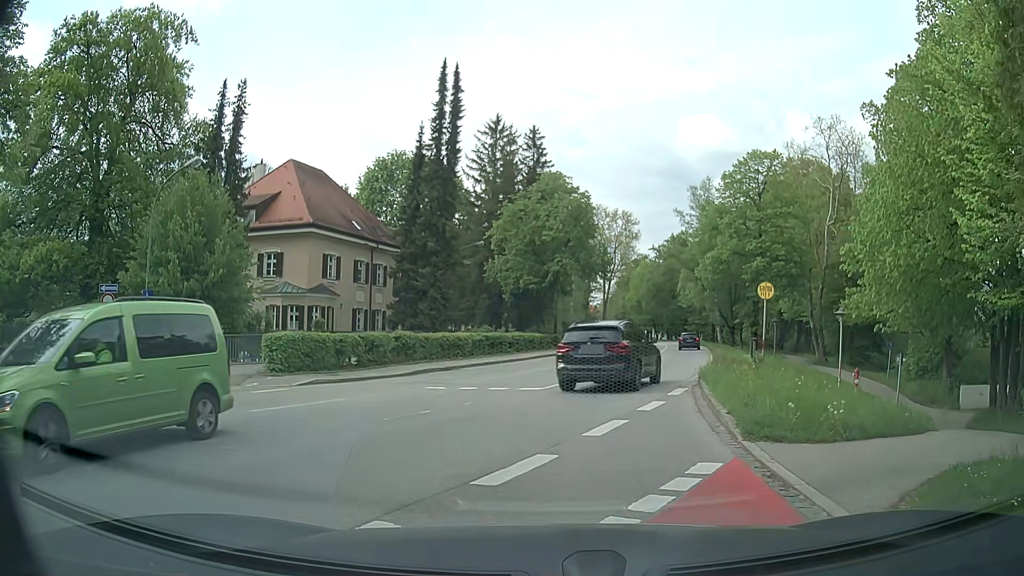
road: residential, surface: paved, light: Day
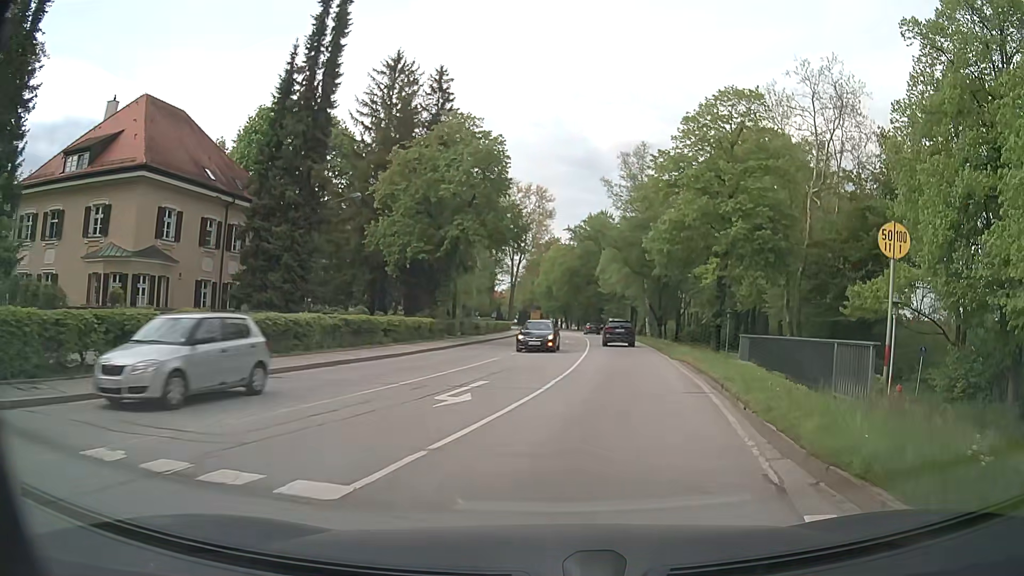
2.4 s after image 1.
(+0.1, +12.5) m; +6°
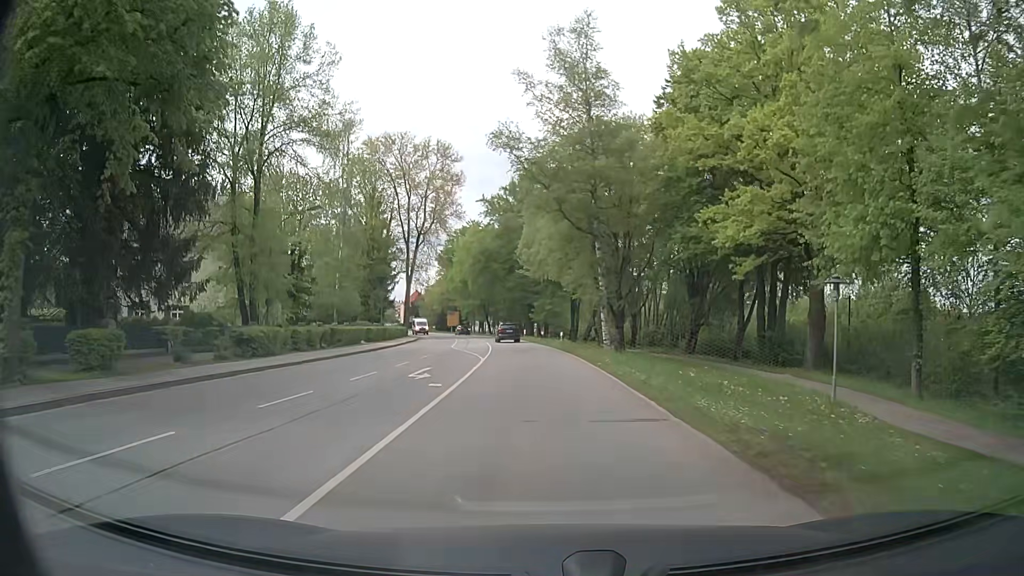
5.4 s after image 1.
(+3.6, +30.4) m; +5°
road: secondary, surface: asphalt
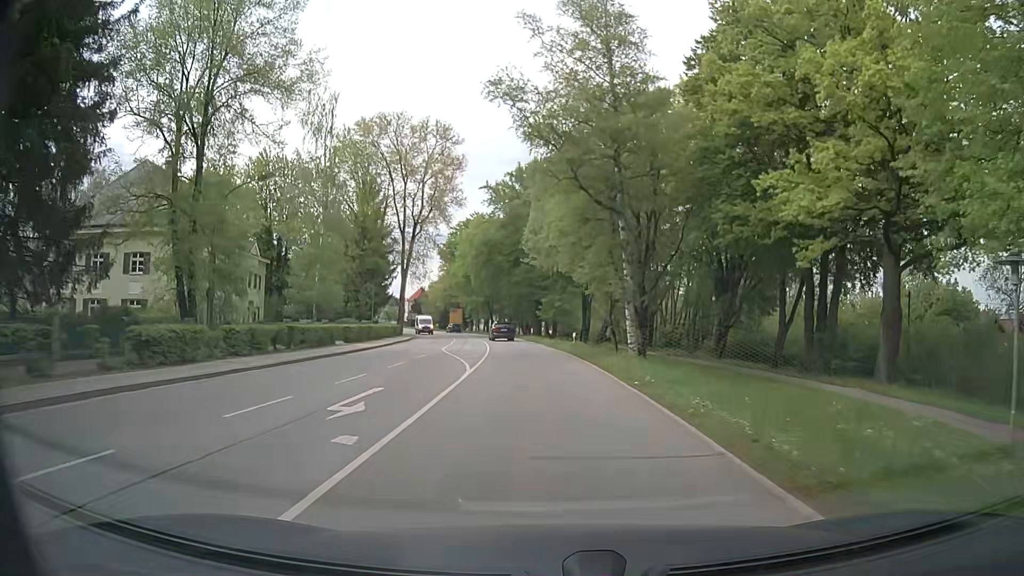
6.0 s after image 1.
(0.0, +7.6) m; 0°
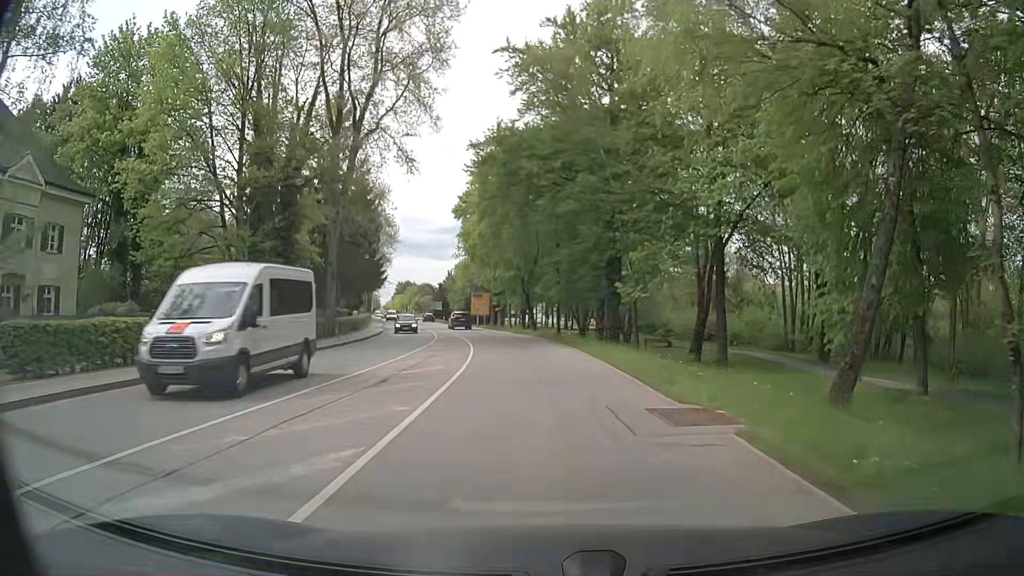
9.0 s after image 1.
(-1.8, +39.2) m; -4°
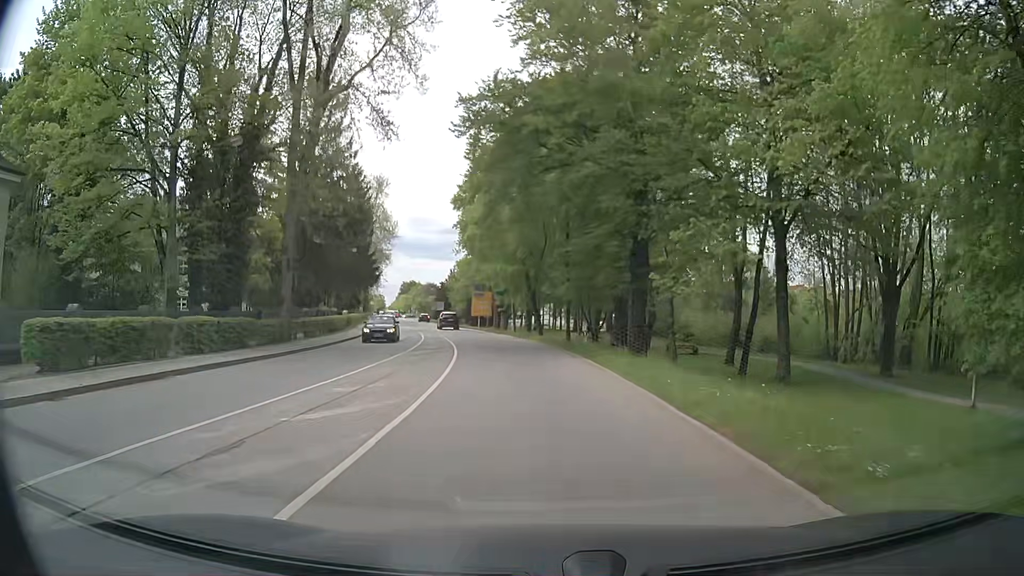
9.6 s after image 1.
(-0.1, +7.5) m; -1°
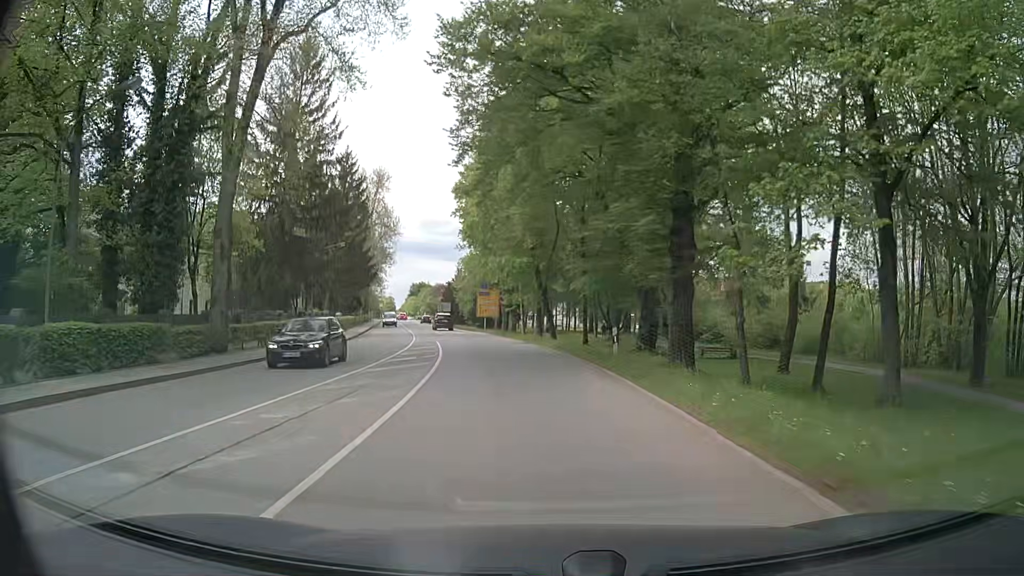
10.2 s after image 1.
(0.0, +7.3) m; -1°
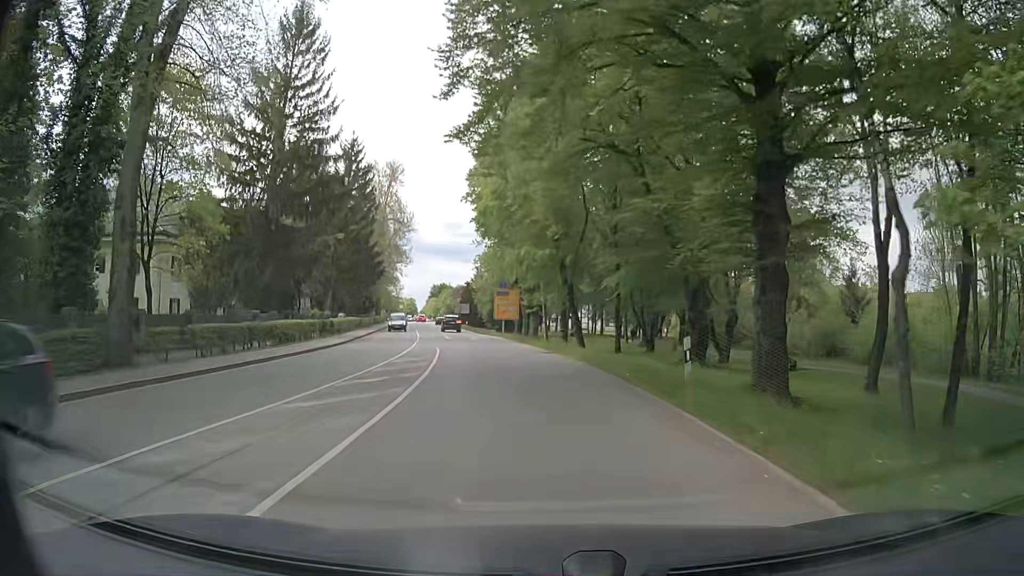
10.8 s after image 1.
(-0.1, +7.2) m; -2°
